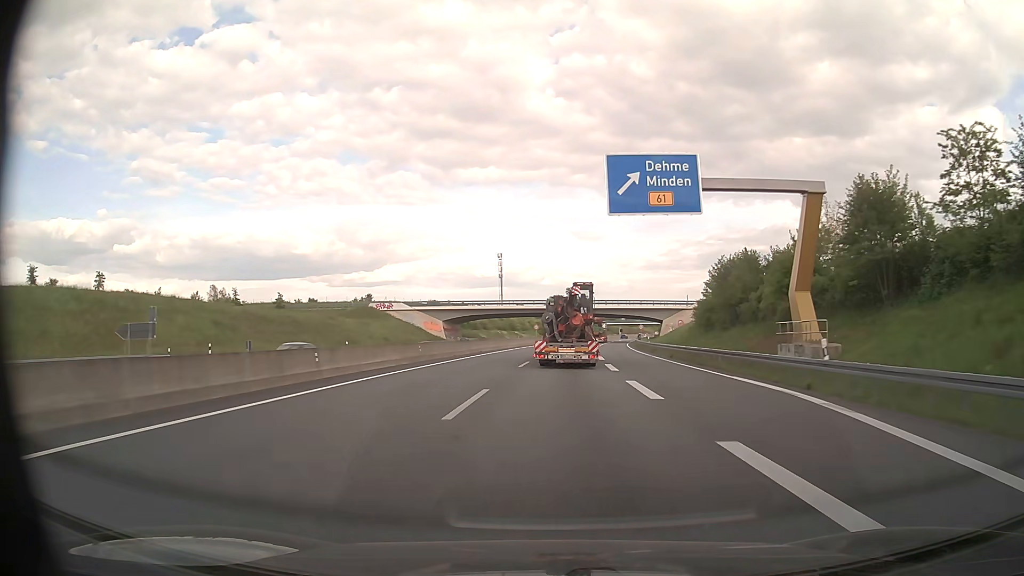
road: motorway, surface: asphalt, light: Day
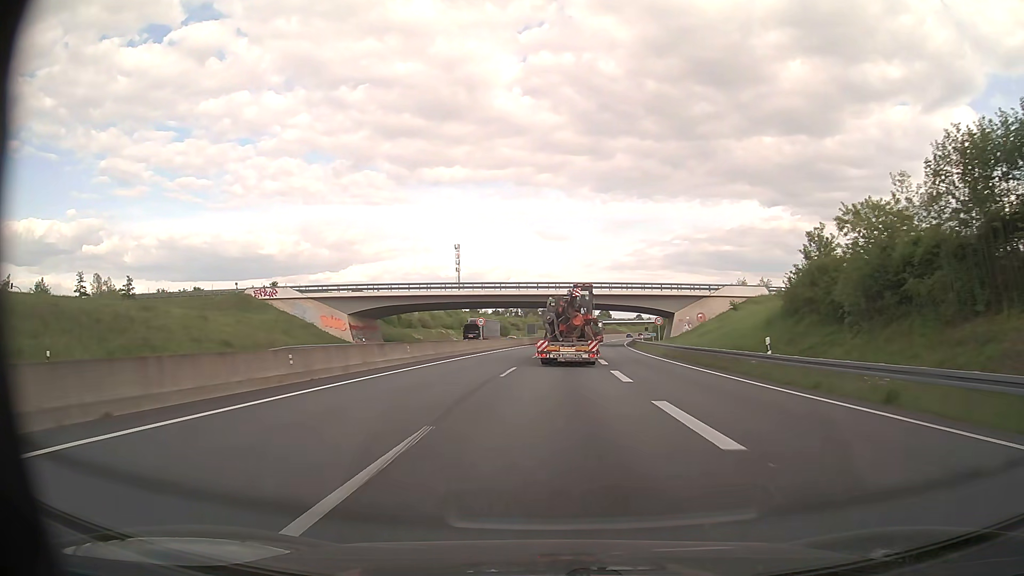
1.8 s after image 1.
(+1.1, +43.3) m; +3°
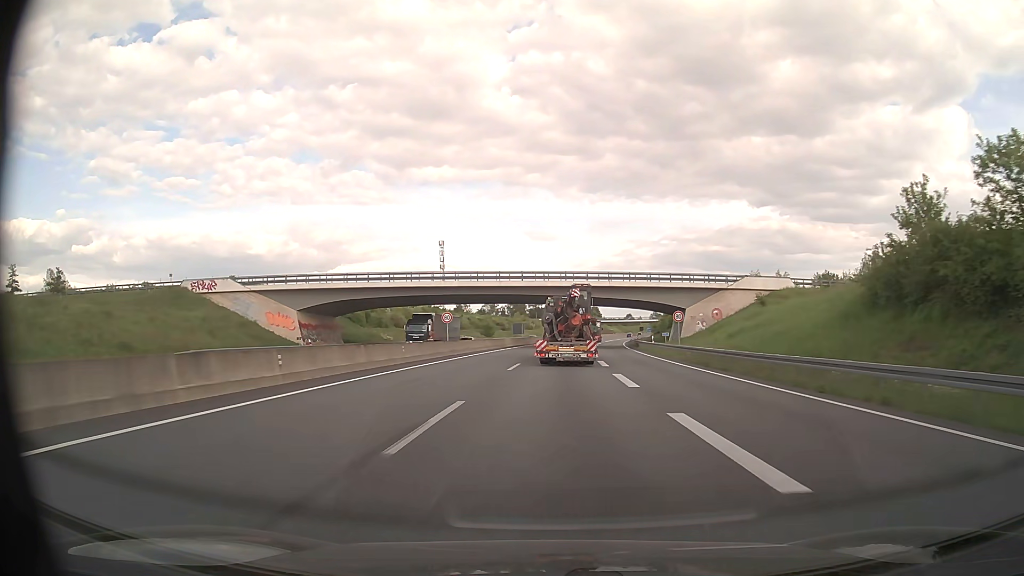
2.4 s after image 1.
(+0.1, +14.5) m; +1°
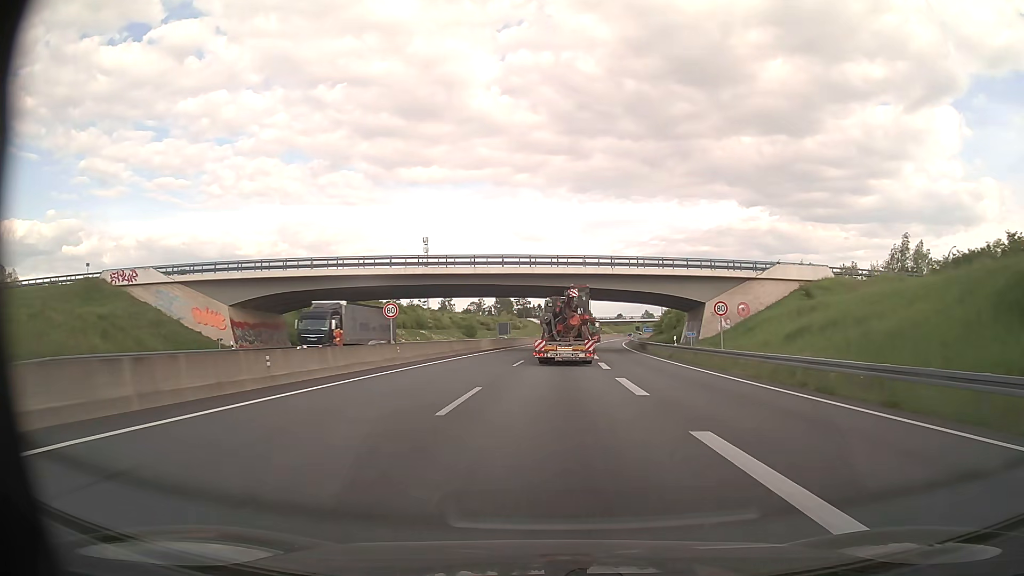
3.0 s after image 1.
(+0.1, +14.5) m; +1°
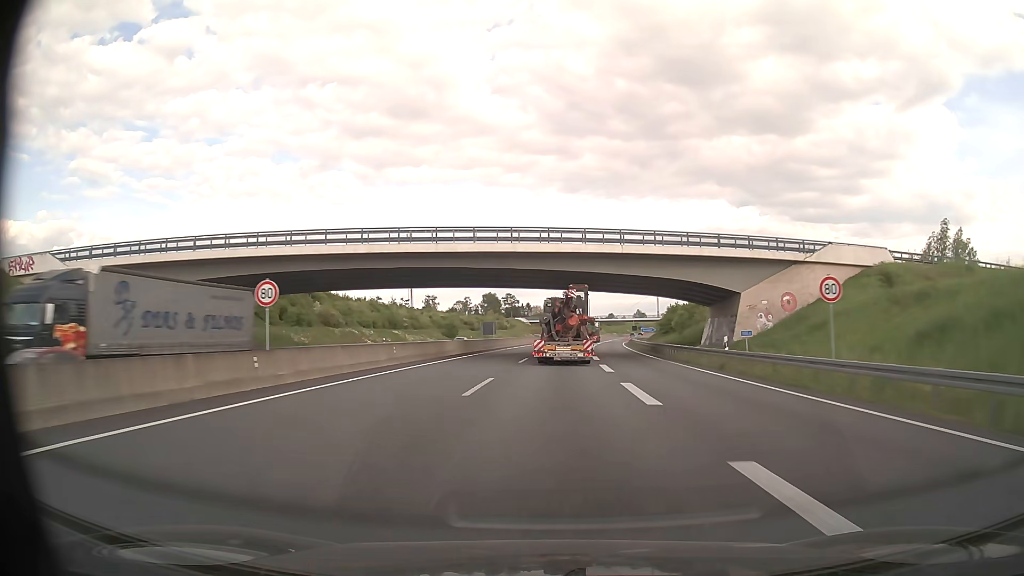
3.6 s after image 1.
(+0.1, +14.5) m; +1°
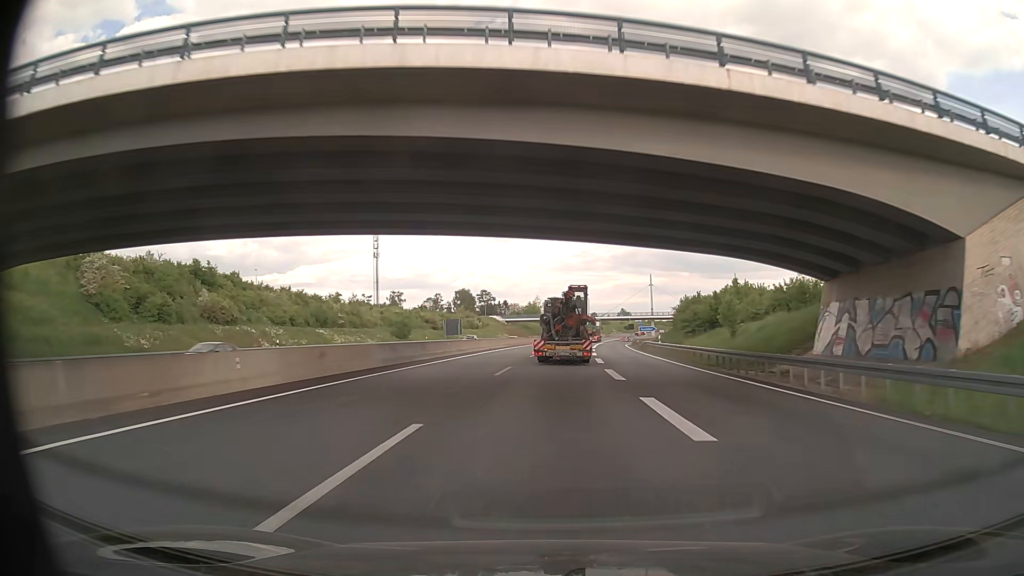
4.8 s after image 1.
(+0.5, +29.0) m; +2°
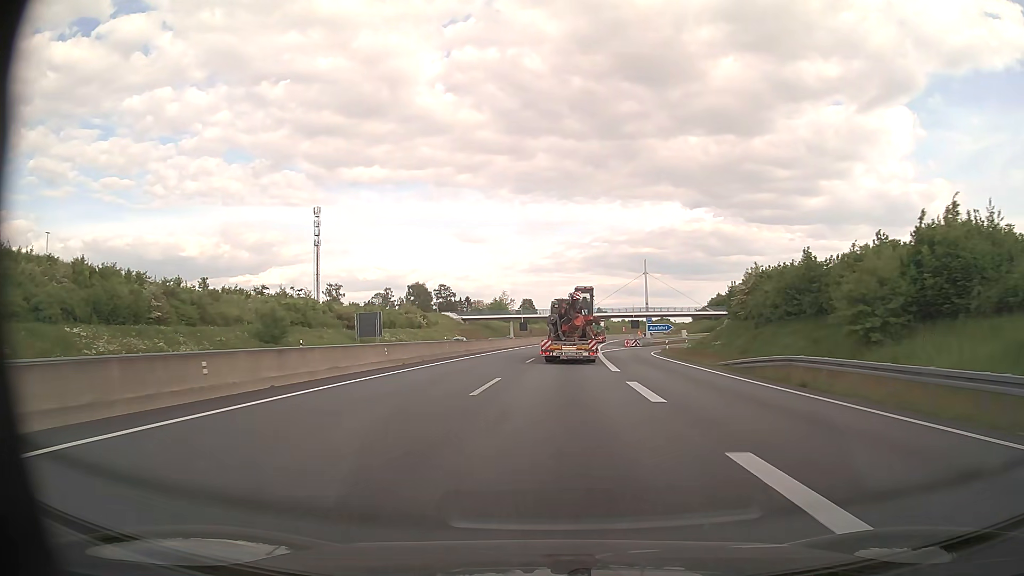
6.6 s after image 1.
(+0.7, +43.5) m; +2°
